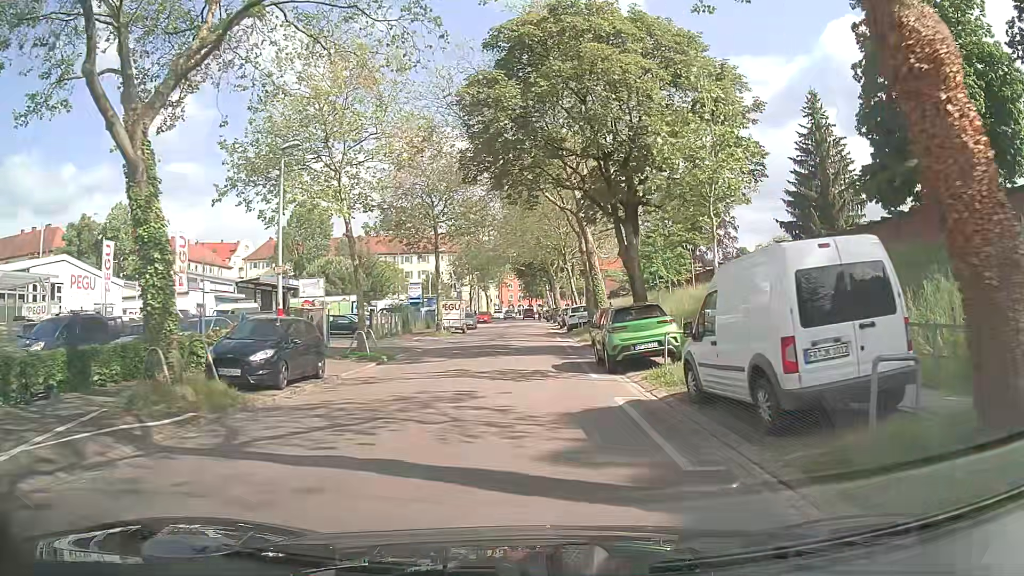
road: residential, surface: asphalt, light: Day
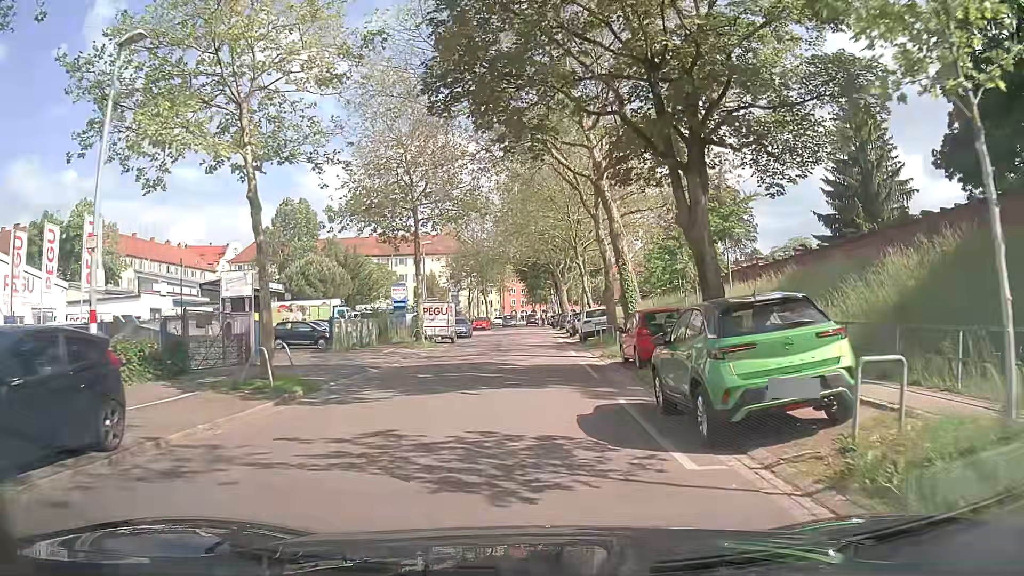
(0.0, +8.7) m; -1°
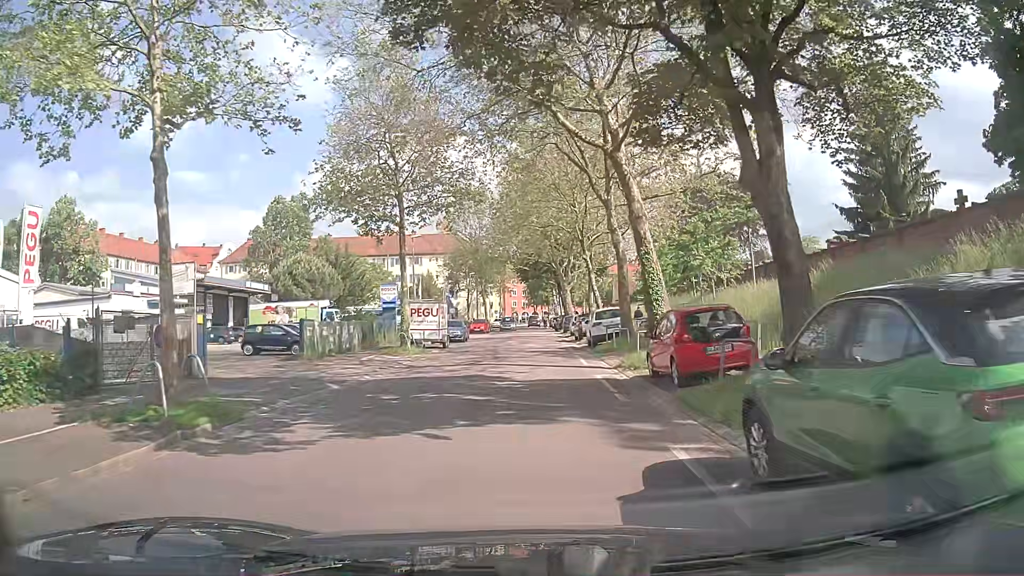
(0.0, +4.3) m; 0°
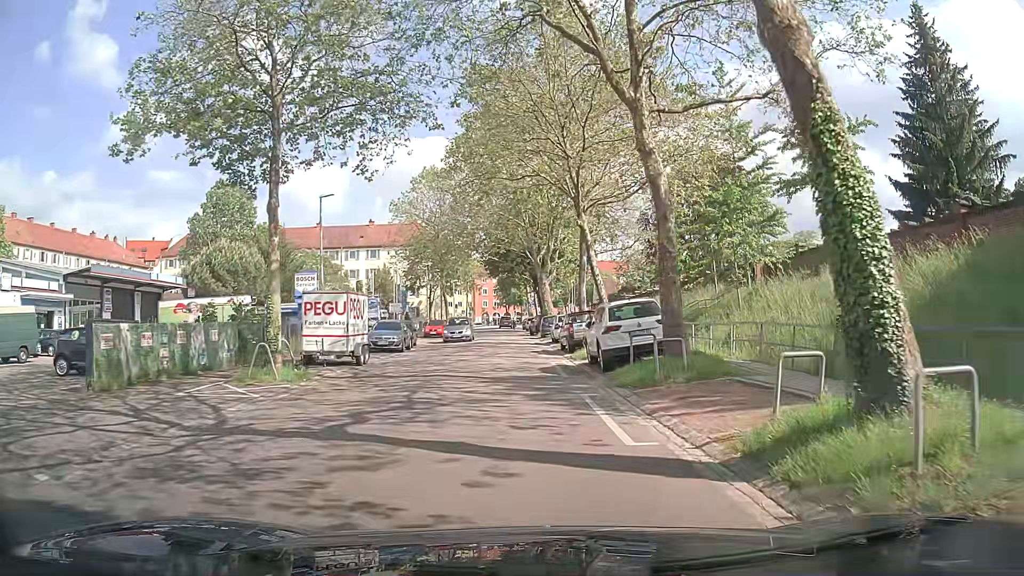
(+0.2, +12.9) m; +4°
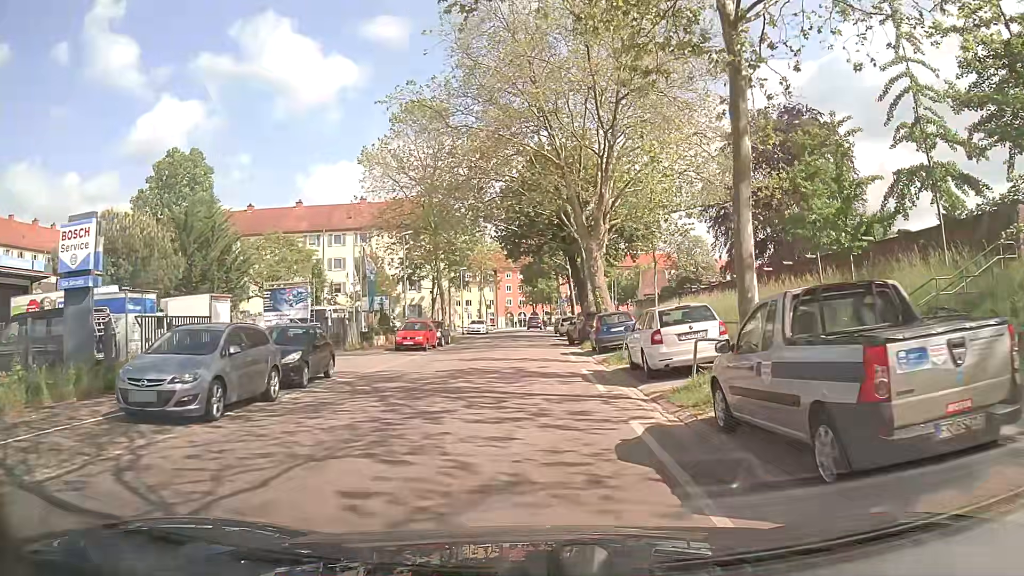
(-1.0, +21.2) m; -3°
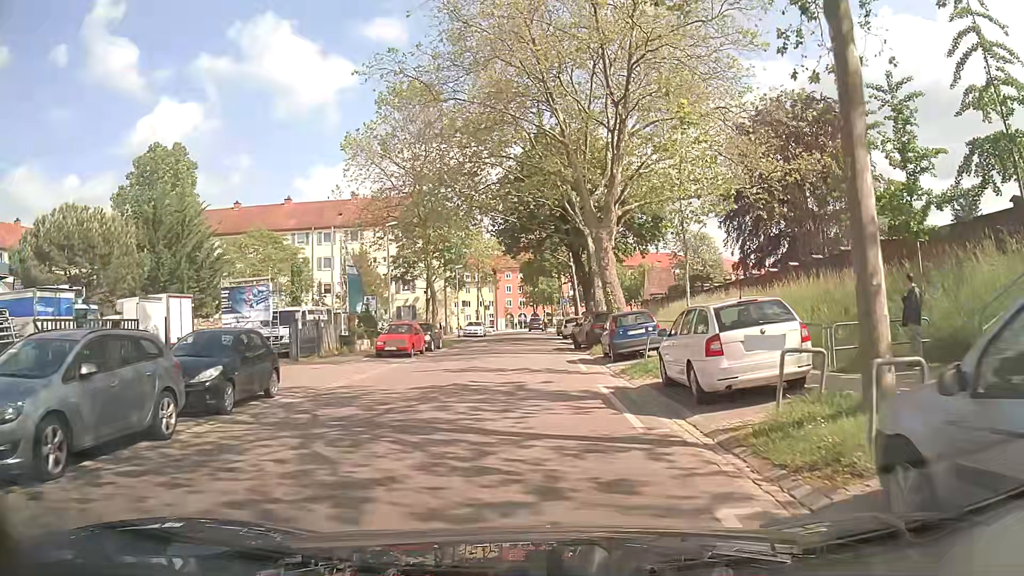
(0.0, +4.2) m; 0°
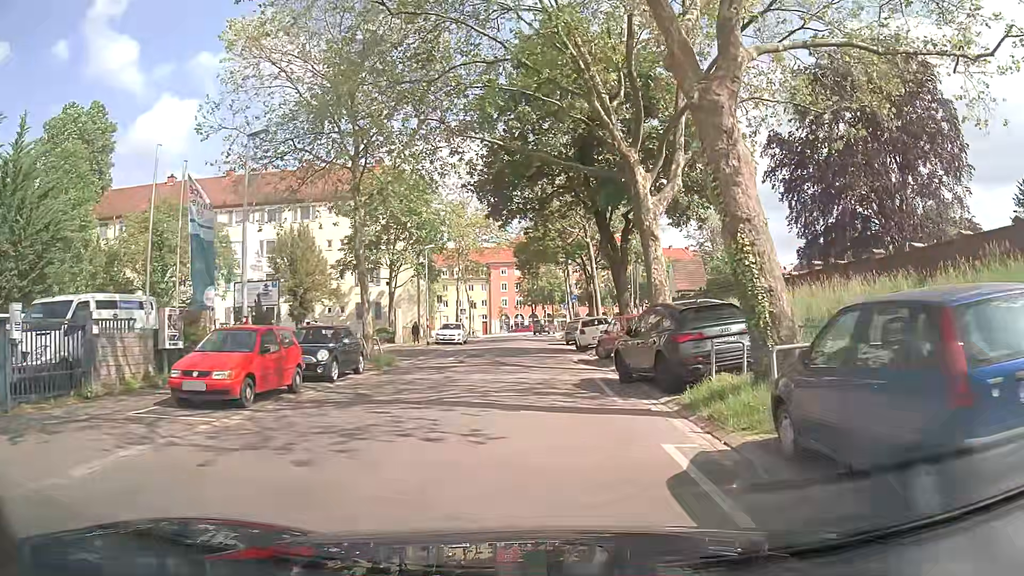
(-0.2, +16.7) m; -1°
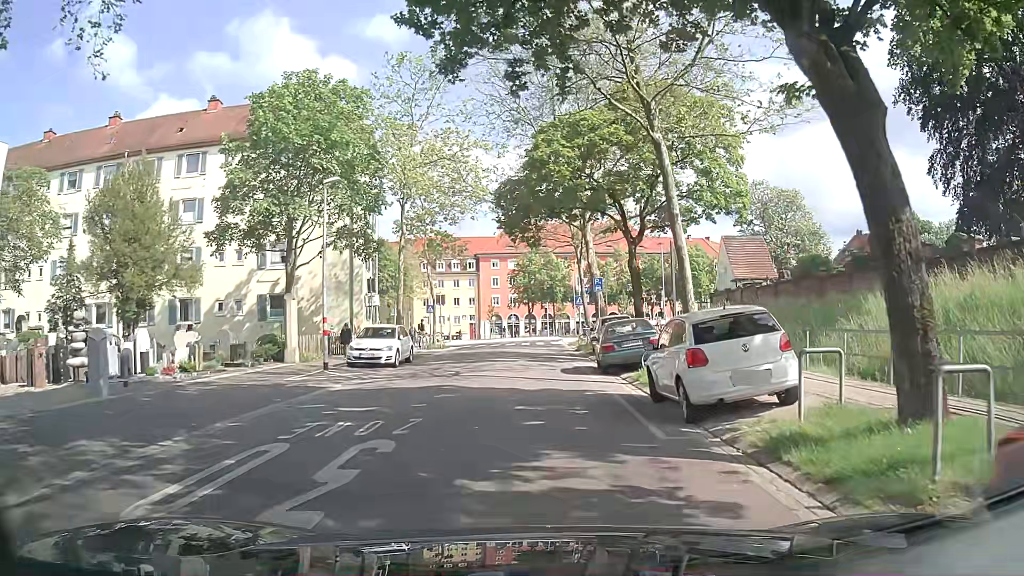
(+0.2, +20.8) m; -1°
(0, +10) (0, +20) (+1, +30) (+1, +40) (+1, +50) (+5, +59) (+14, +64) (+23, +66) (+33, +68) (+43, +69) m
